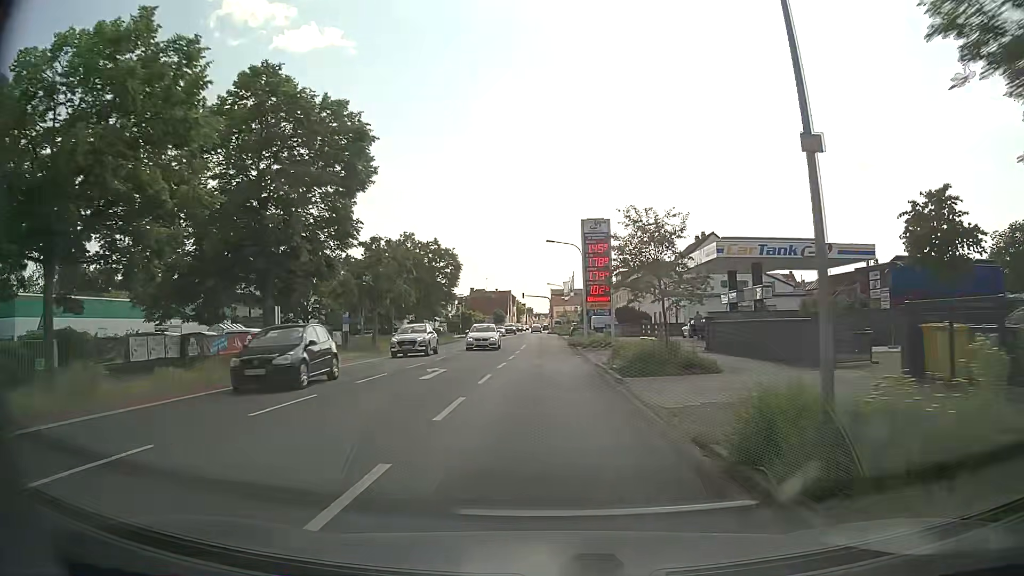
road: tertiary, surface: asphalt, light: Day
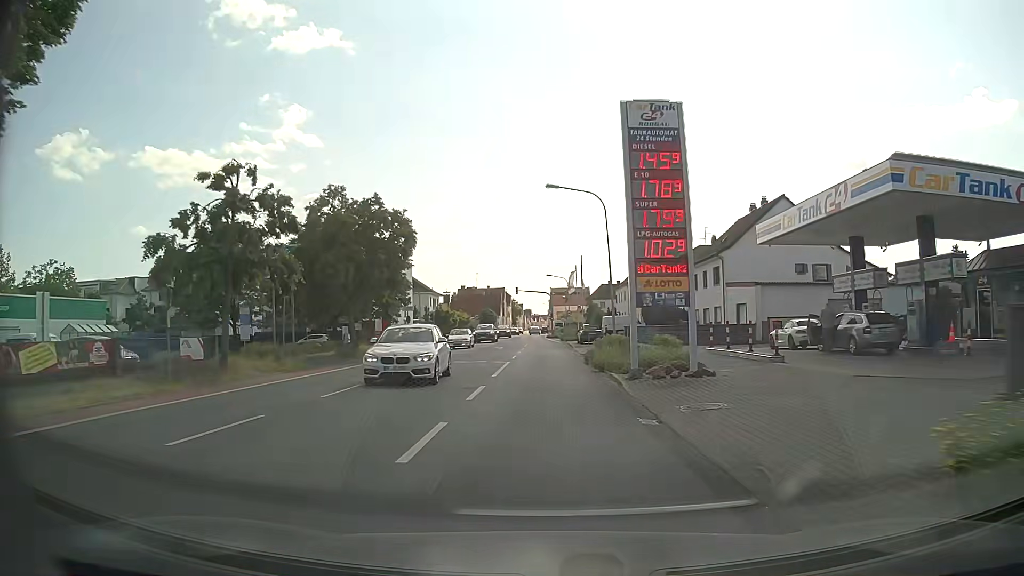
(-0.3, +20.7) m; -1°
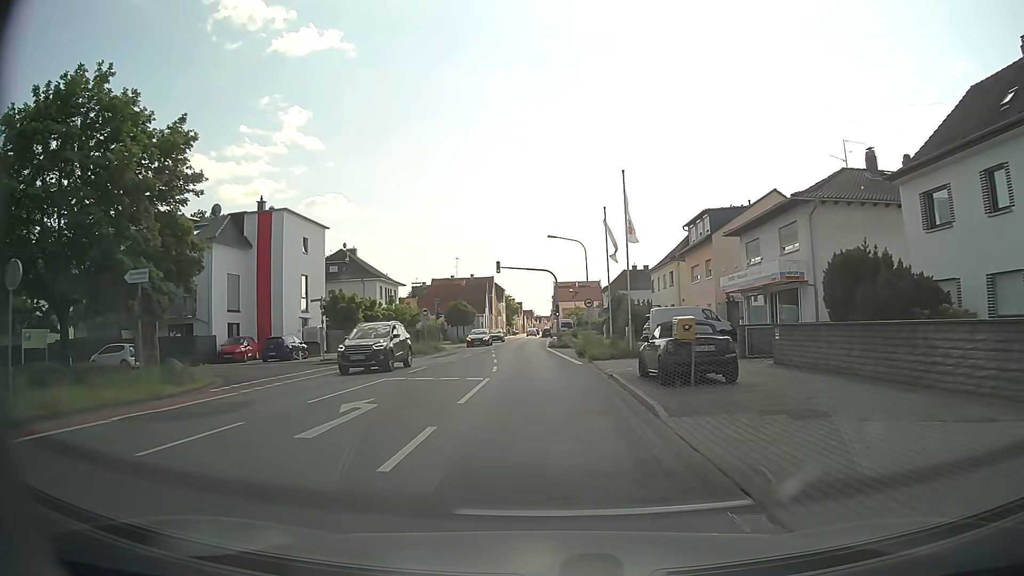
(0.0, +34.9) m; -1°
